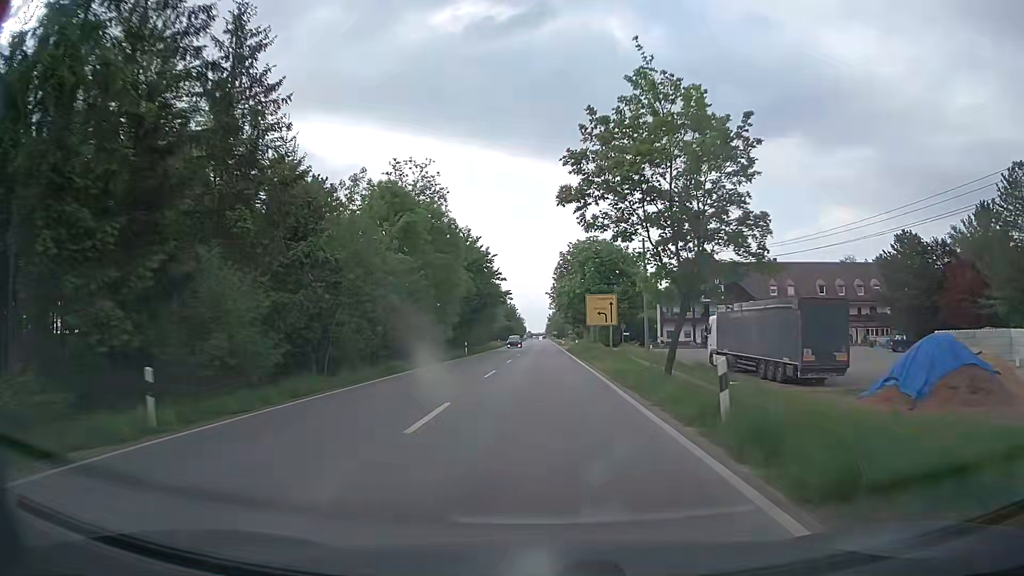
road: secondary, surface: asphalt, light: Day
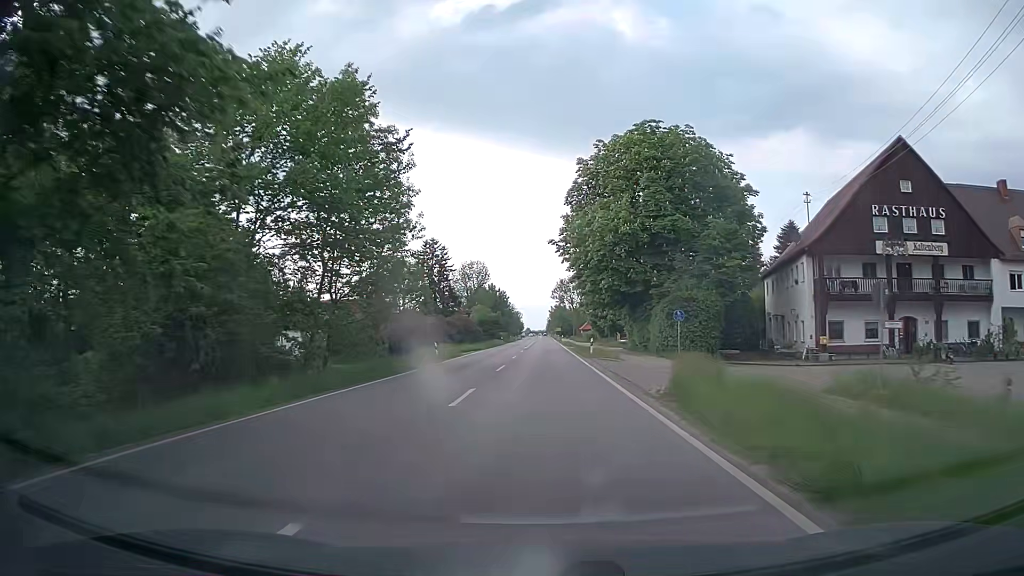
(+0.1, +56.4) m; 0°
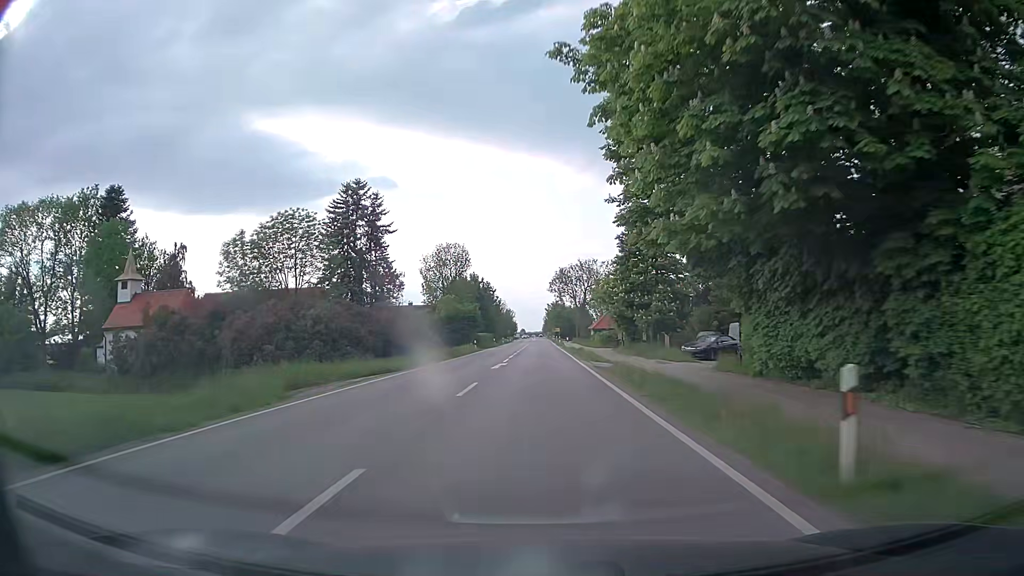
(0.0, +33.9) m; 0°
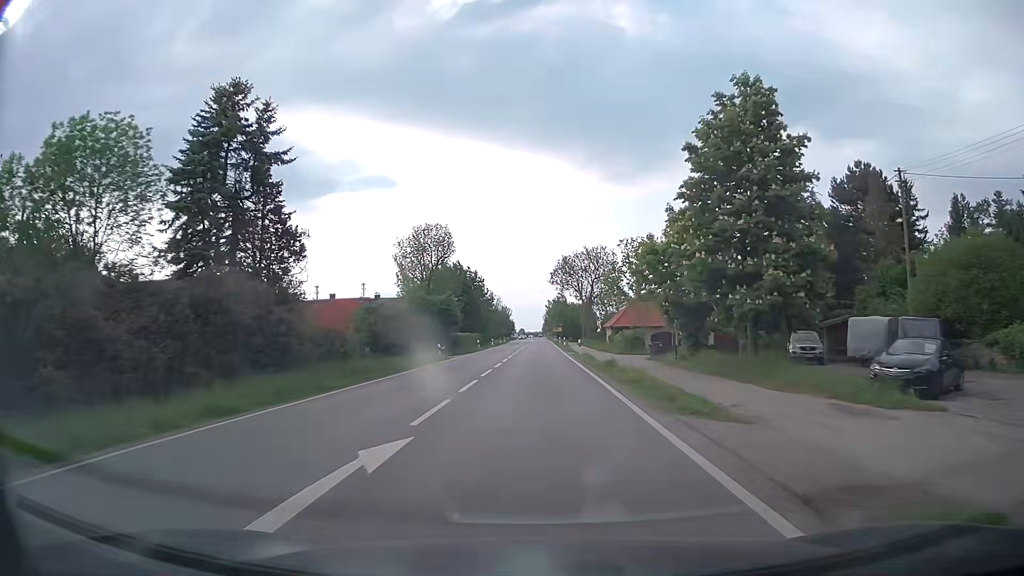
(-0.1, +22.6) m; 0°
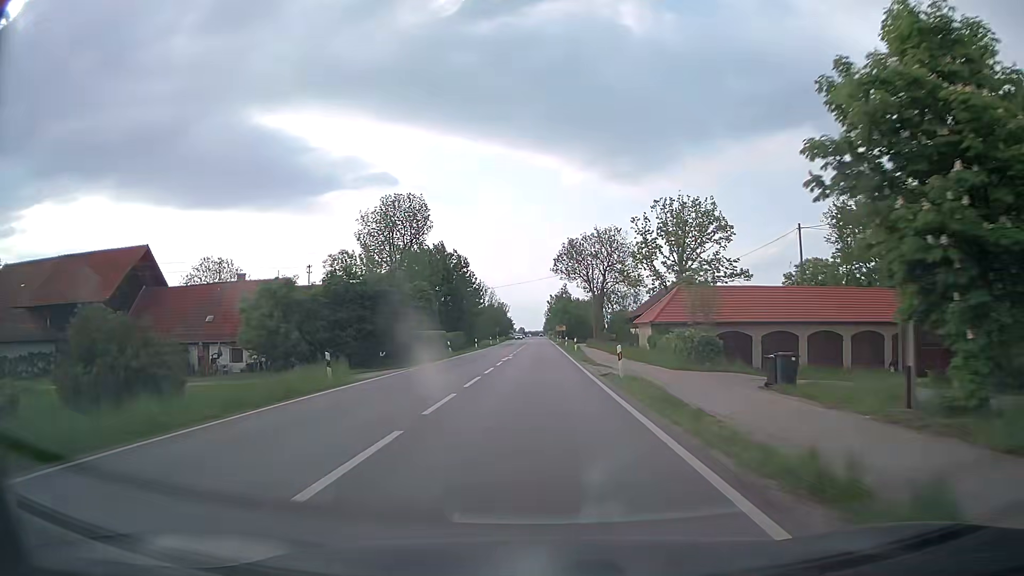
(+0.1, +22.6) m; 0°
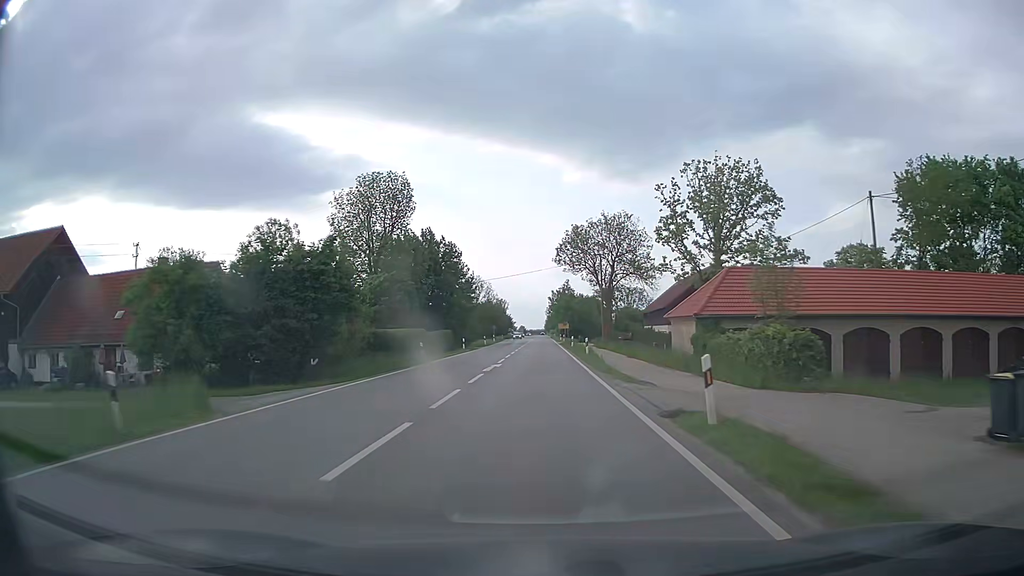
(0.0, +11.3) m; 0°
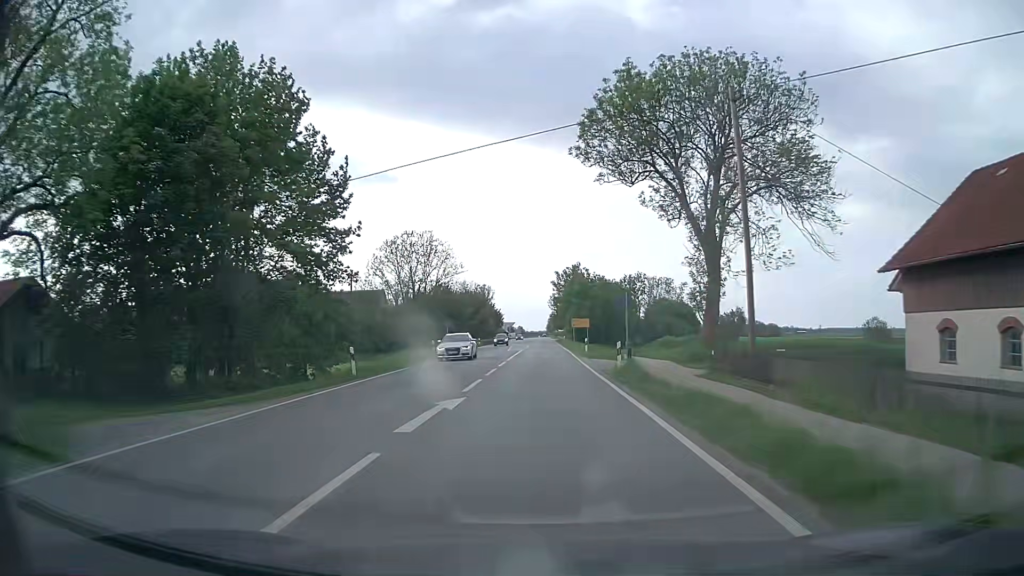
(-0.3, +56.6) m; 0°
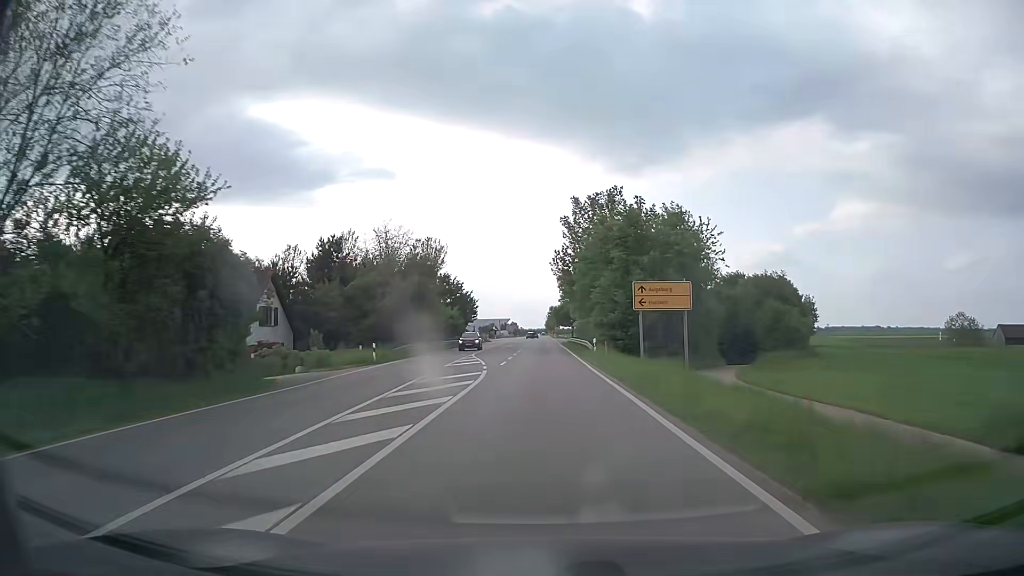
(-0.1, +56.4) m; 0°
(0, +10) (0, +20) (0, +30) (0, +40) (0, +50) (0, +60) (0, +70) (0, +80) (0, +90) (0, +100) m
